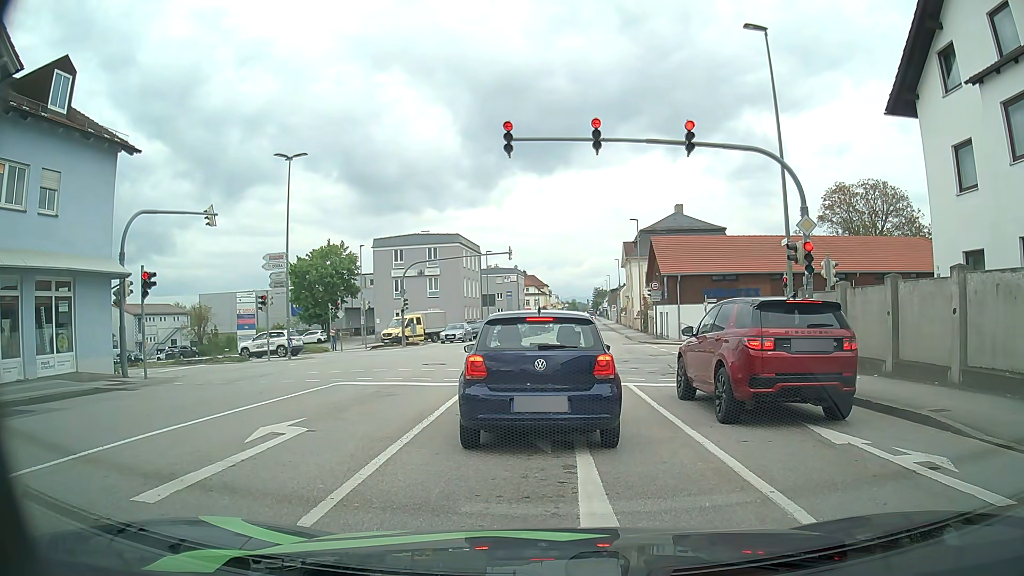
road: tertiary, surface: asphalt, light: Day
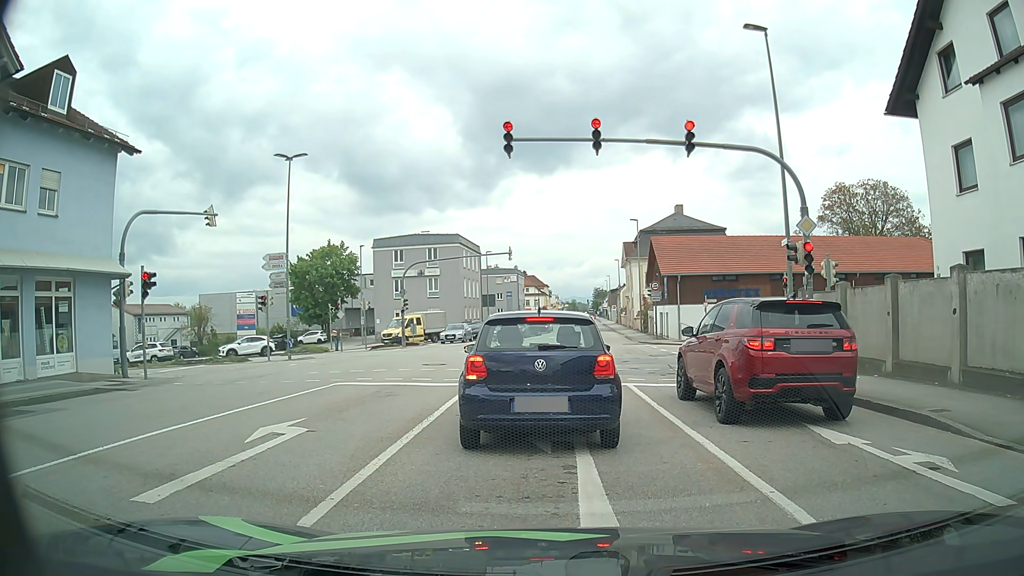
(0.0, 0.0) m; 0°
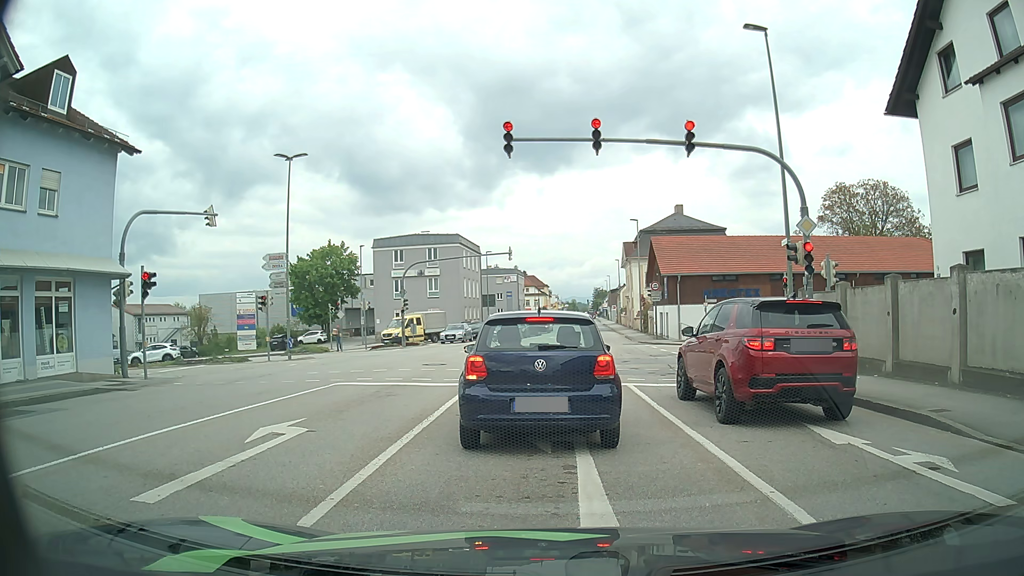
(0.0, 0.0) m; 0°
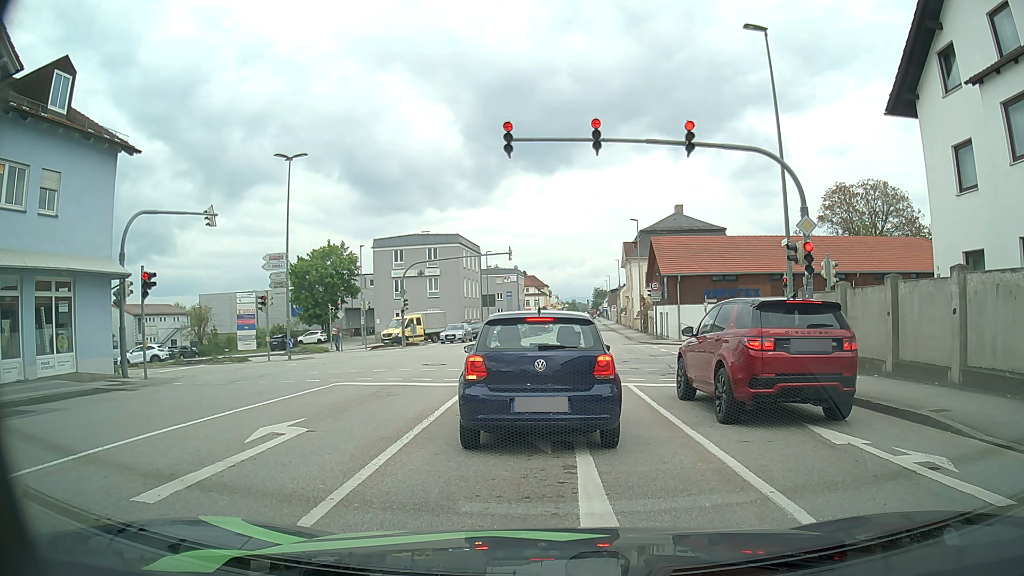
(0.0, 0.0) m; 0°
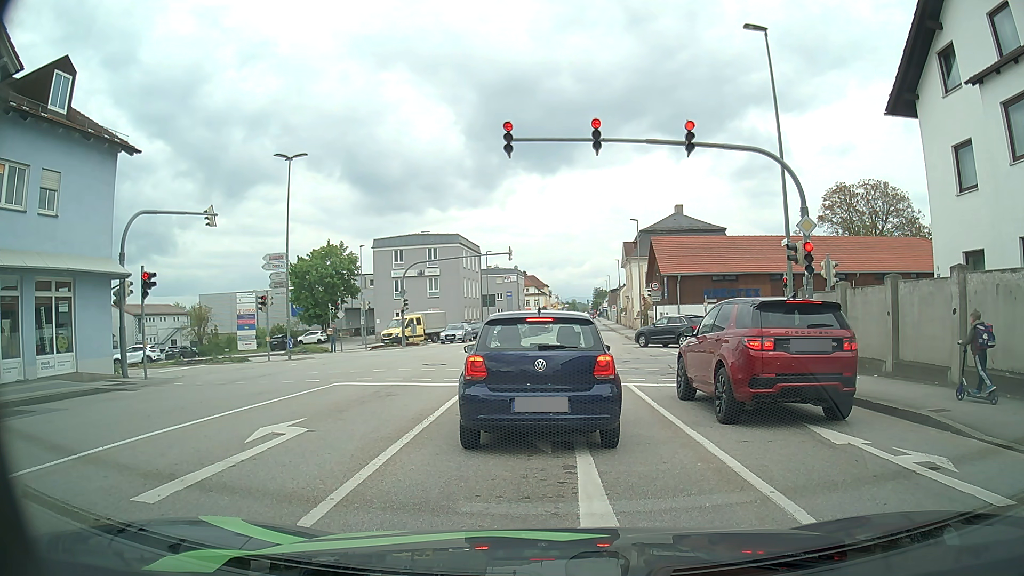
(0.0, 0.0) m; 0°
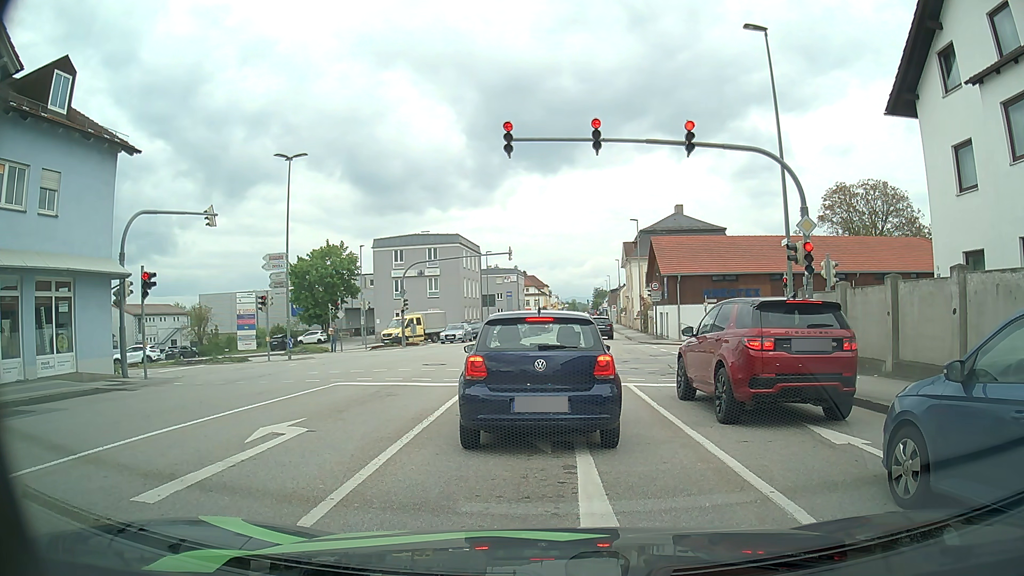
(0.0, 0.0) m; 0°
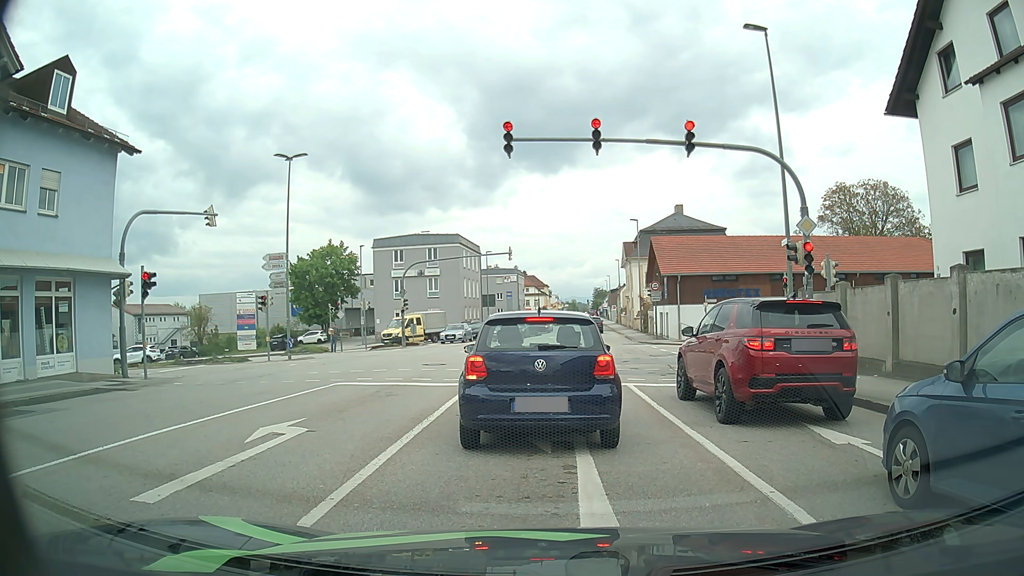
(0.0, 0.0) m; 0°
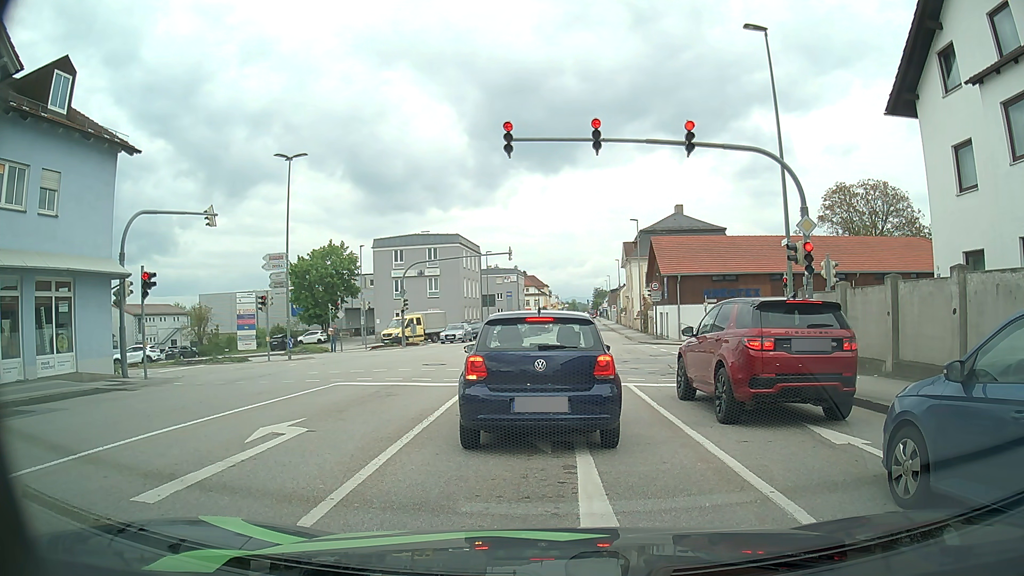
(0.0, 0.0) m; 0°
(0, +10) (0, +20) (-1, +30) (-6, +38) (-15, +41) (-25, +41) (-35, +41) (-45, +40) (-55, +40) (-65, +41) m
